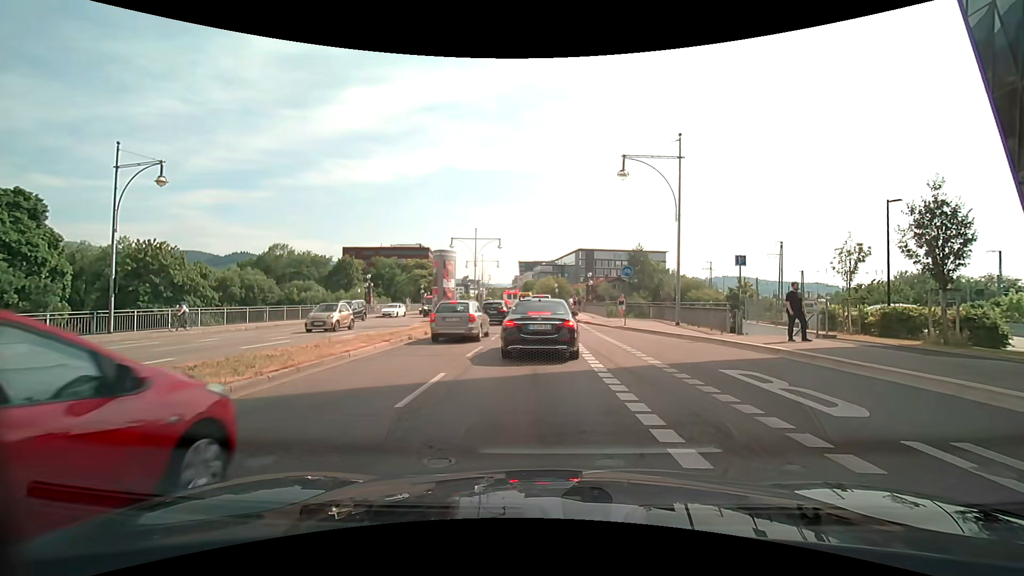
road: primary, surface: asphalt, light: Day
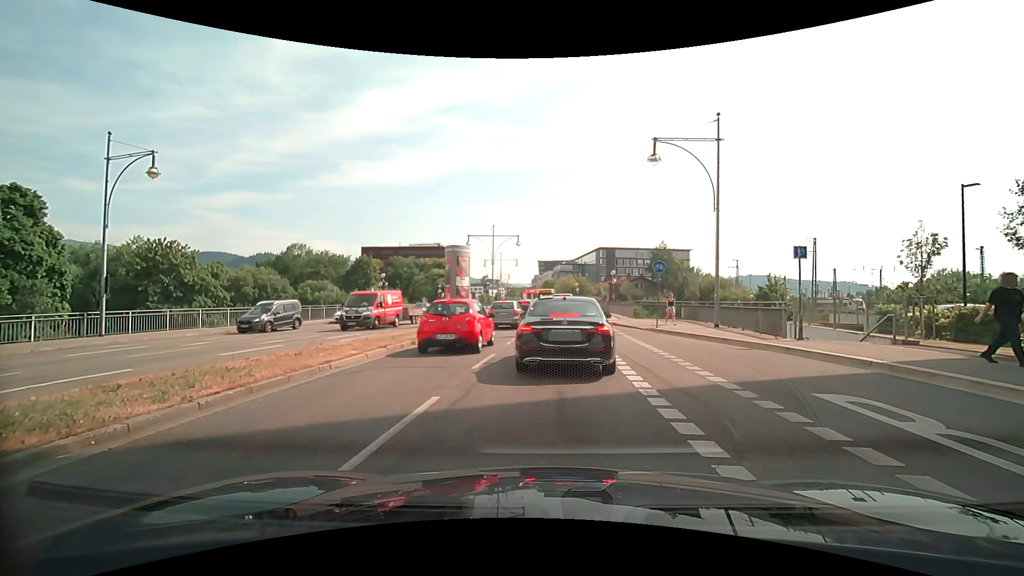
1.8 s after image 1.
(0.0, +2.4) m; -1°
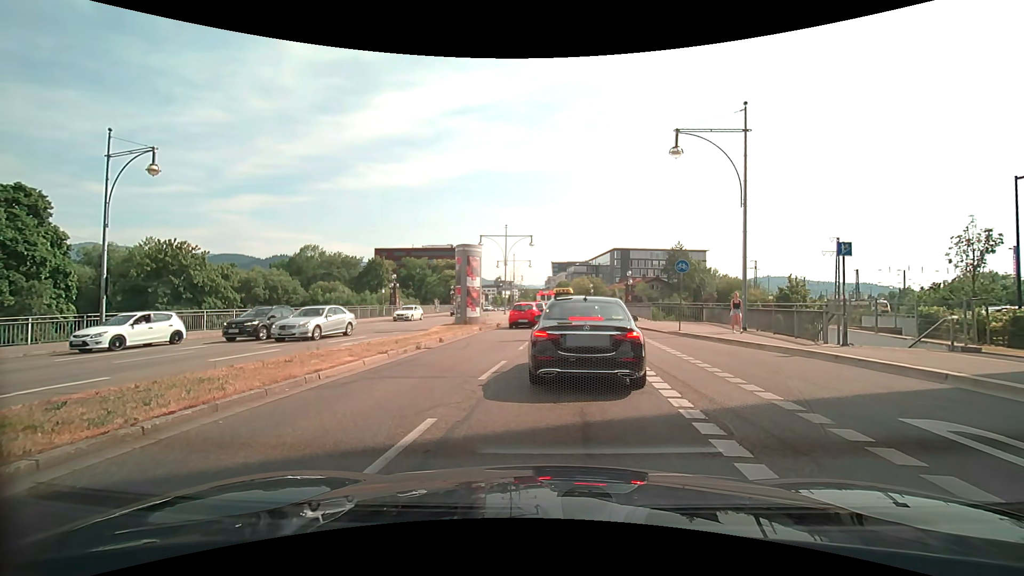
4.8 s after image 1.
(0.0, +1.3) m; 0°
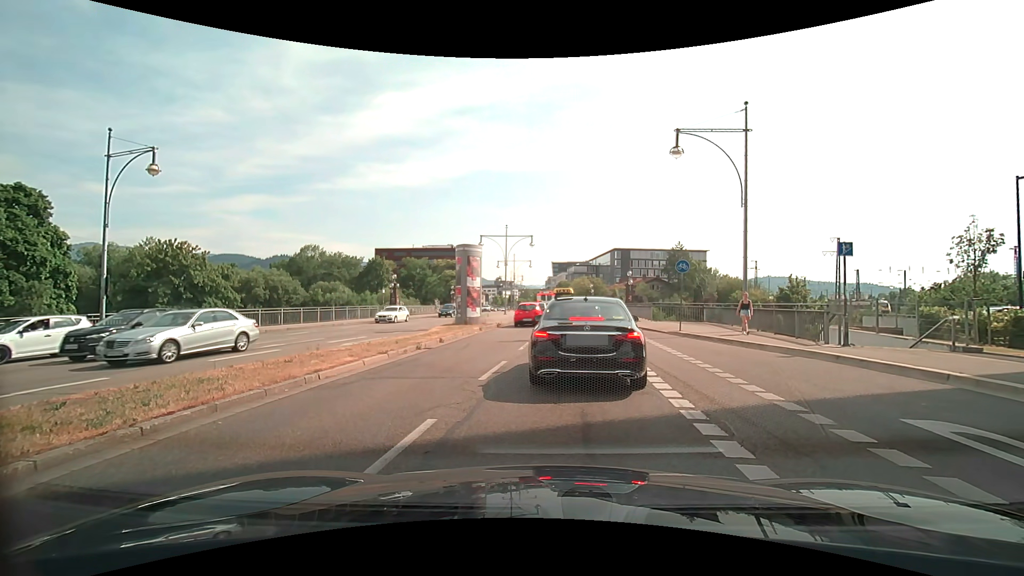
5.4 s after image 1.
(0.0, 0.0) m; 0°
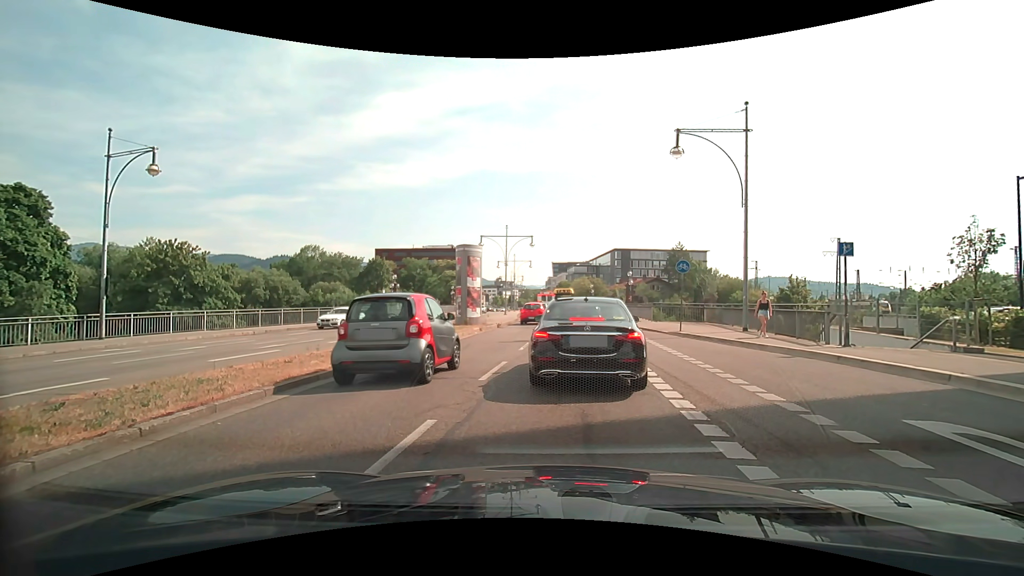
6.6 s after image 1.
(0.0, 0.0) m; 0°
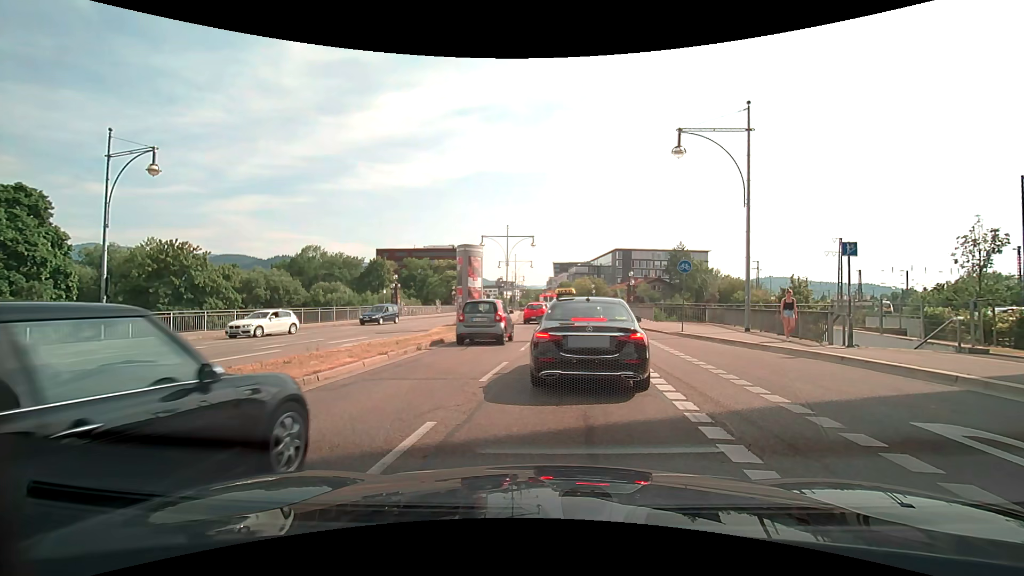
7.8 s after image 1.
(0.0, +0.1) m; 0°
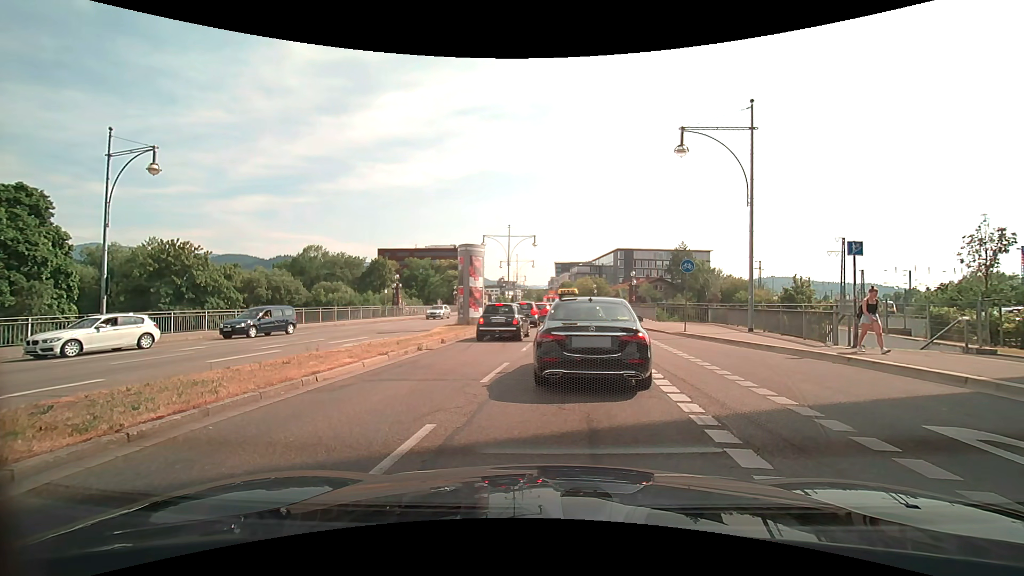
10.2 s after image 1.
(0.0, +0.2) m; 0°
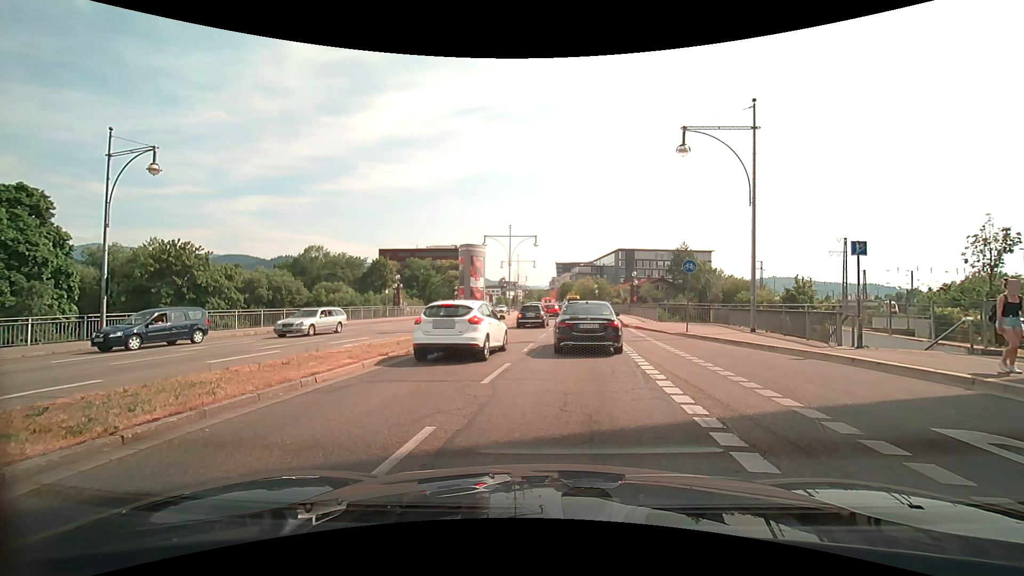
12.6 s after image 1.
(0.0, +0.1) m; 0°
(-1, +10) (-2, +20) (-2, +30) (-3, +40) (-3, +50) (-4, +60) (-6, +70) (-8, +79) (-9, +89) (-11, +99) m
